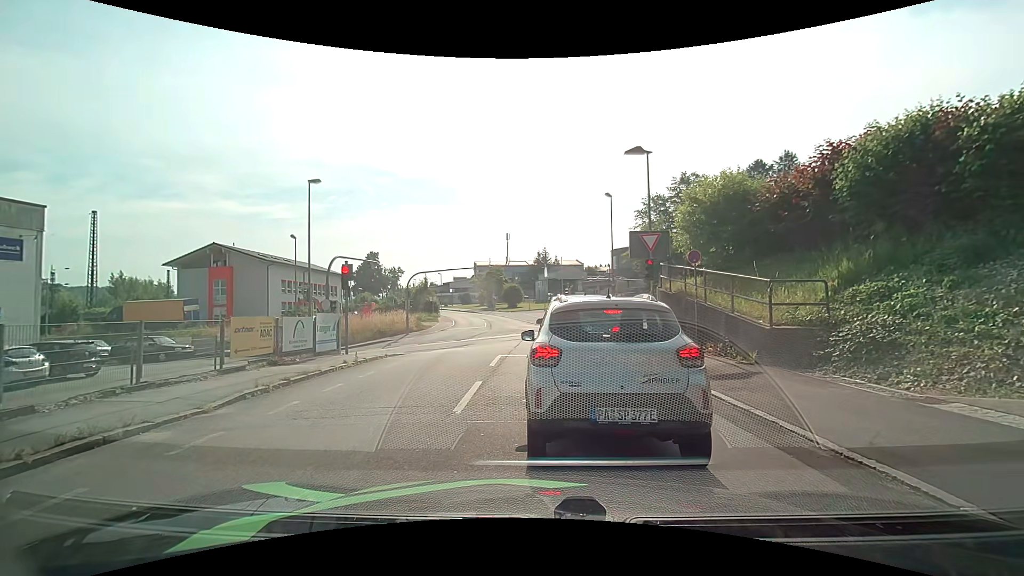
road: residential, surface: asphalt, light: Day
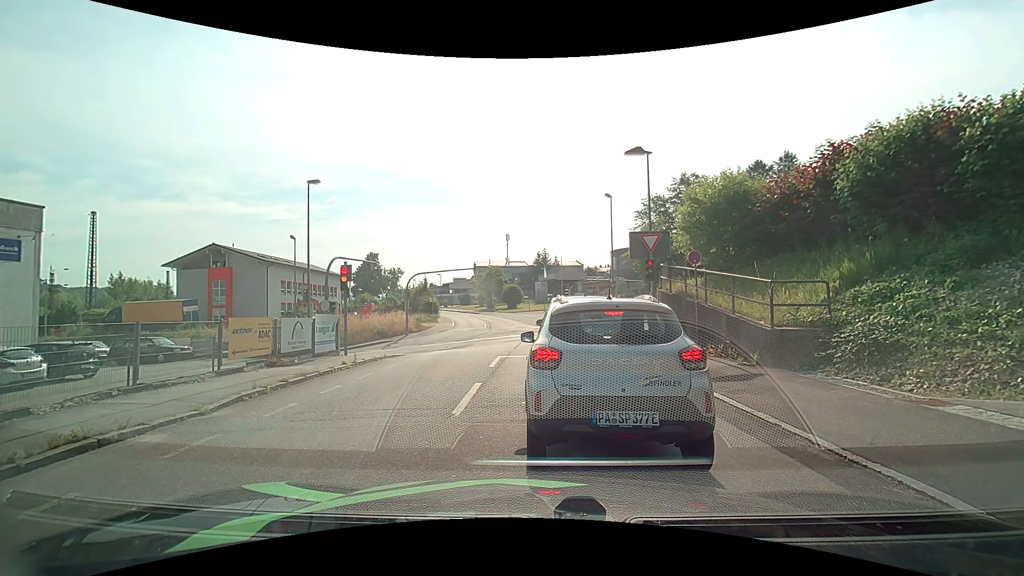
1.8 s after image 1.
(0.0, +0.2) m; 0°
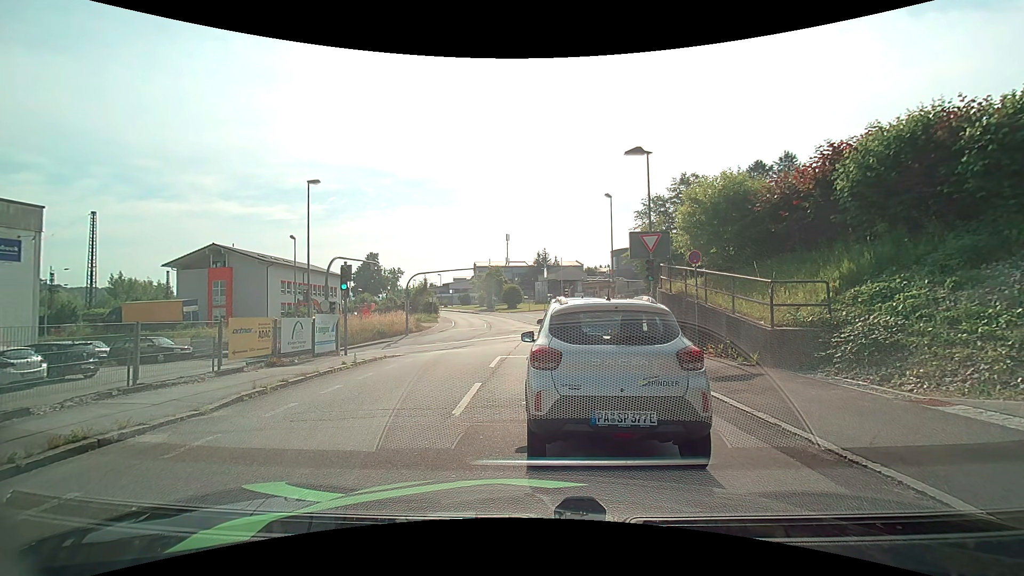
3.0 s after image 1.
(0.0, 0.0) m; 0°
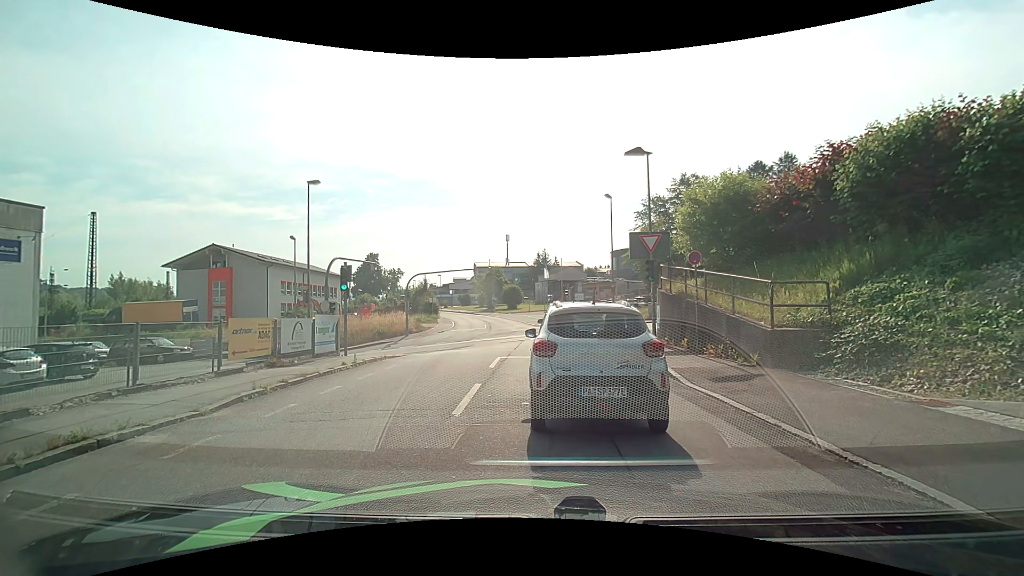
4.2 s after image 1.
(0.0, 0.0) m; 0°
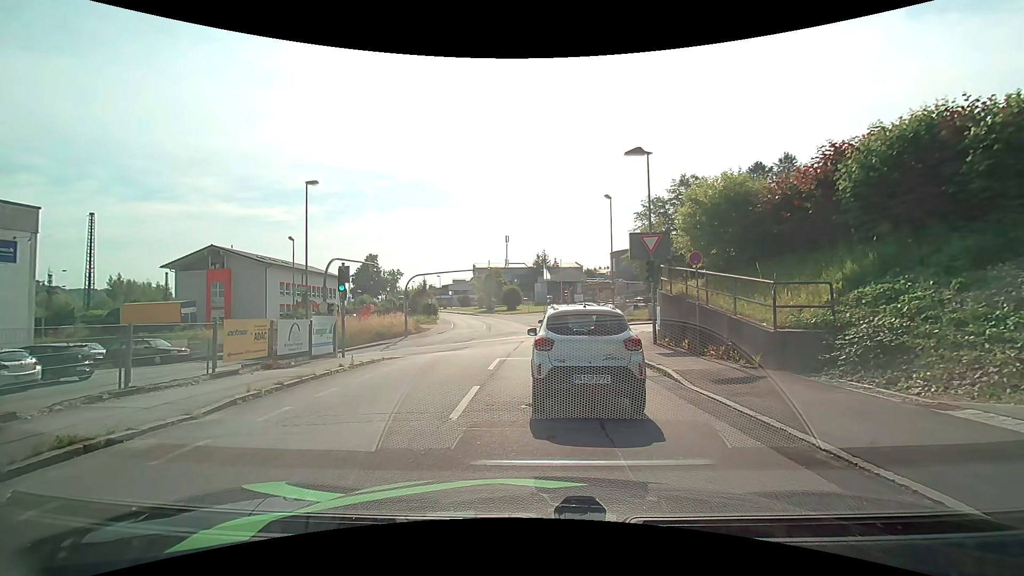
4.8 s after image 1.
(0.0, +0.1) m; 0°
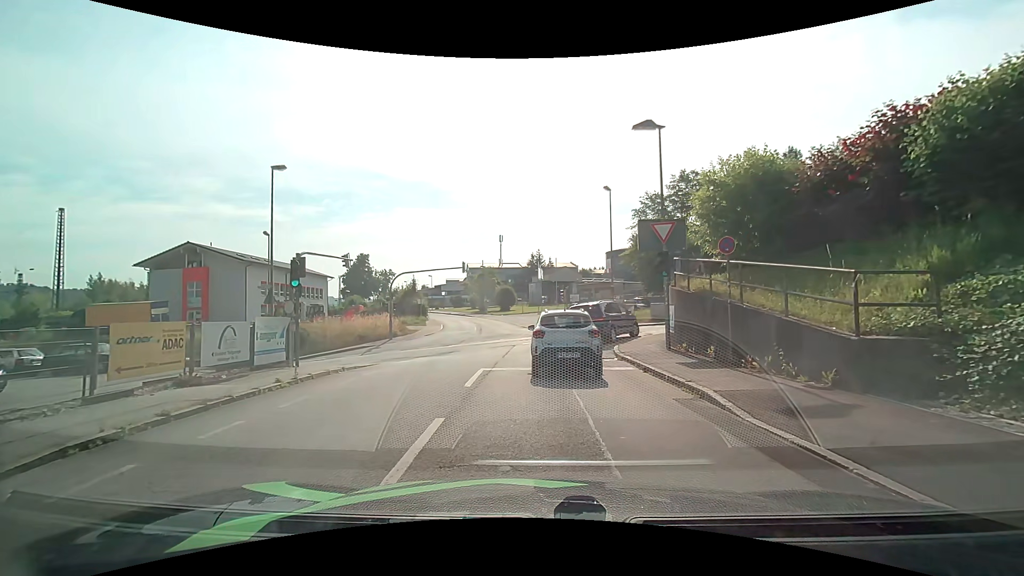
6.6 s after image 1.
(-0.1, +3.2) m; -1°
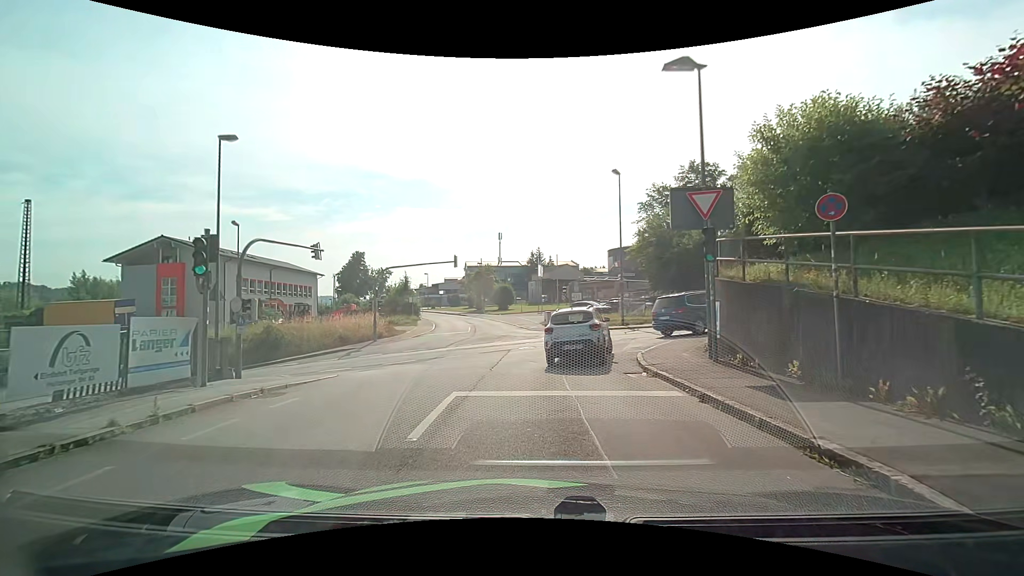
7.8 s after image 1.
(0.0, +4.3) m; -1°
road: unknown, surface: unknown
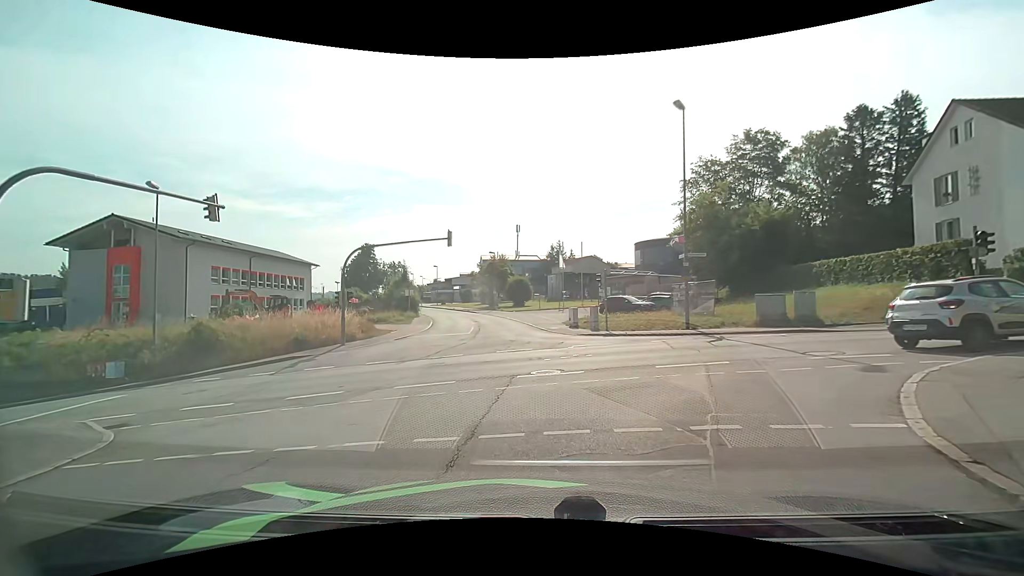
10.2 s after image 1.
(-0.1, +10.3) m; -2°
